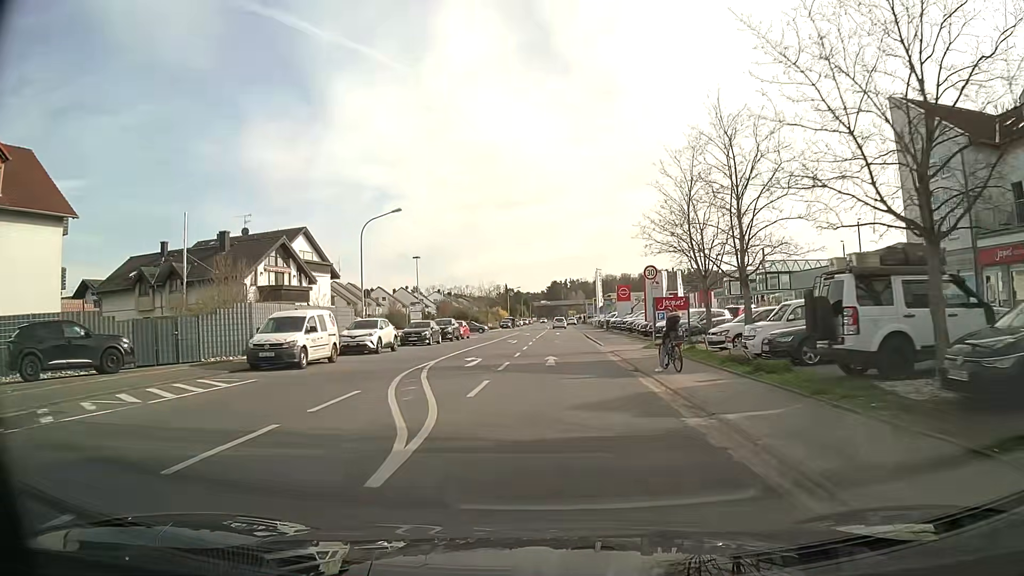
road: tertiary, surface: asphalt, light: Day
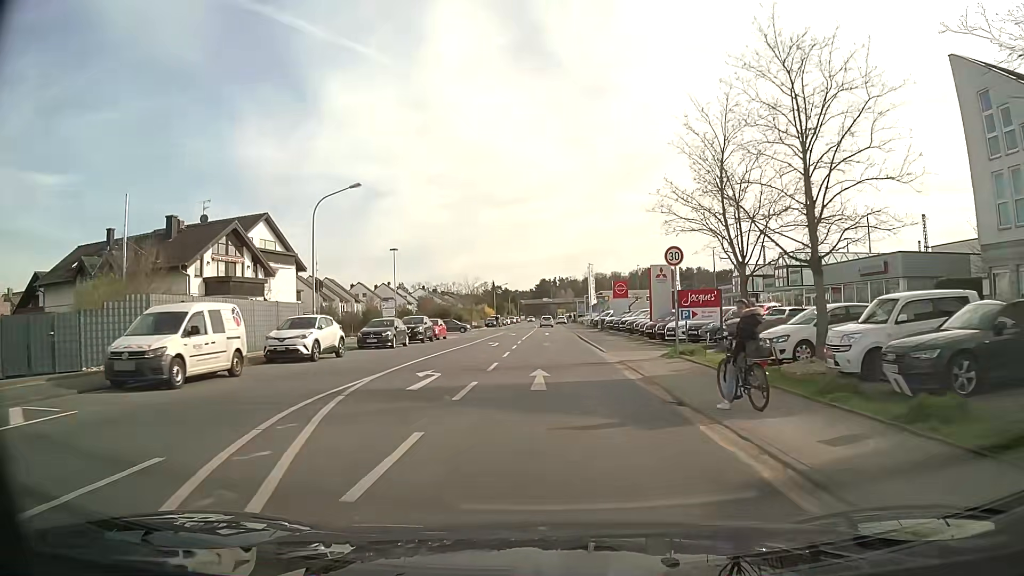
(0.0, +6.8) m; +1°
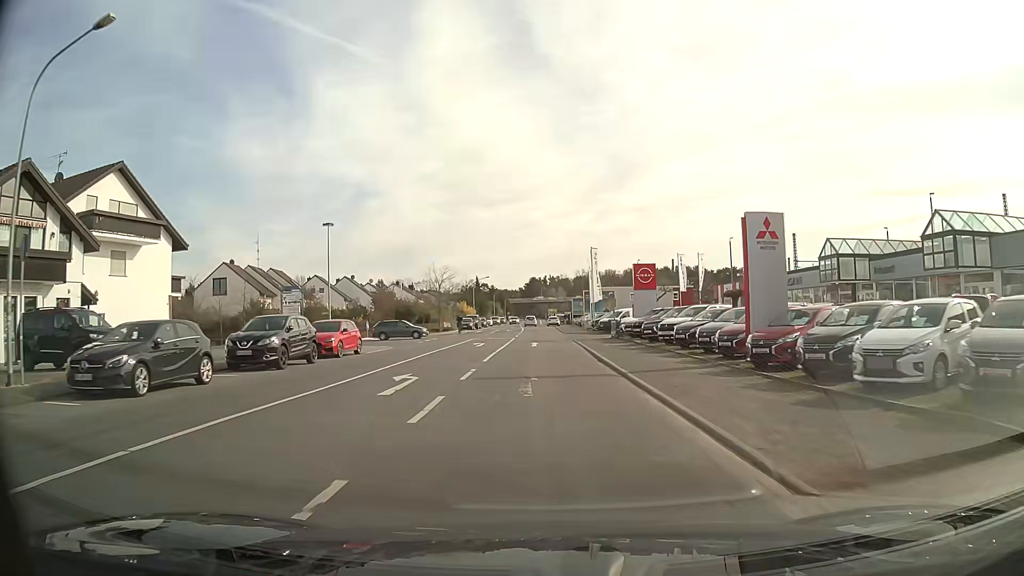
(+0.3, +20.6) m; +1°
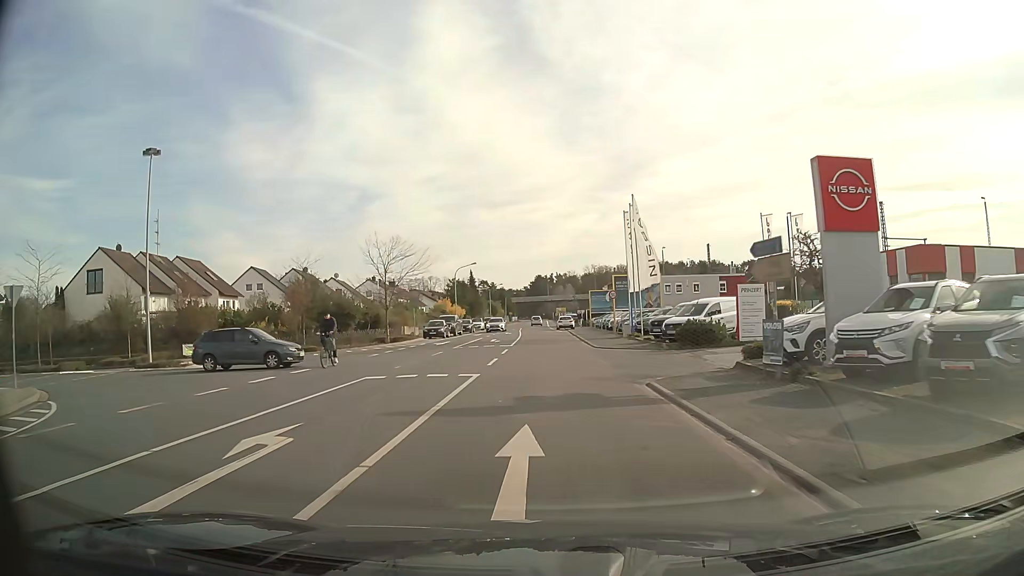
(-0.1, +28.2) m; -1°
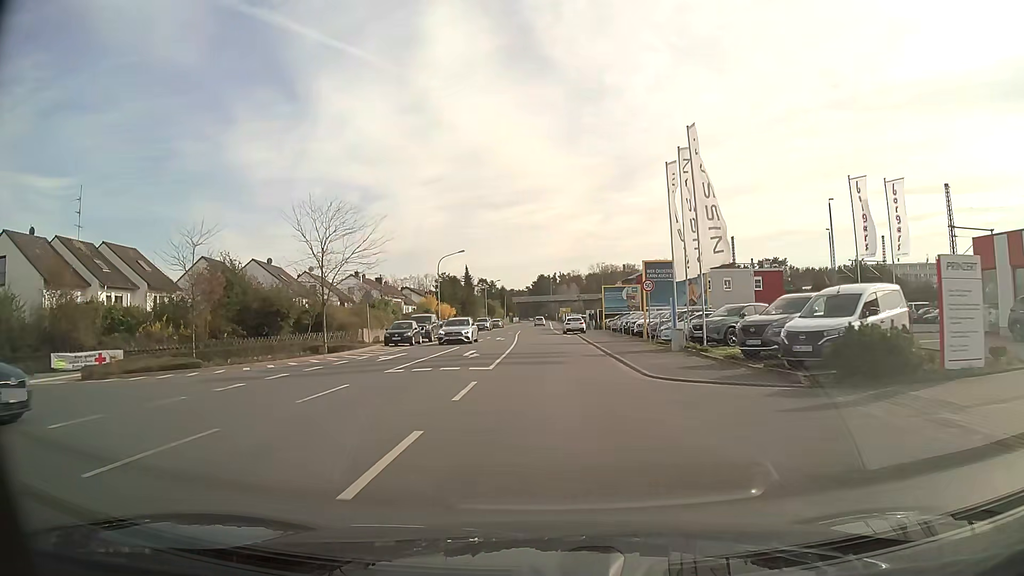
(0.0, +14.4) m; 0°
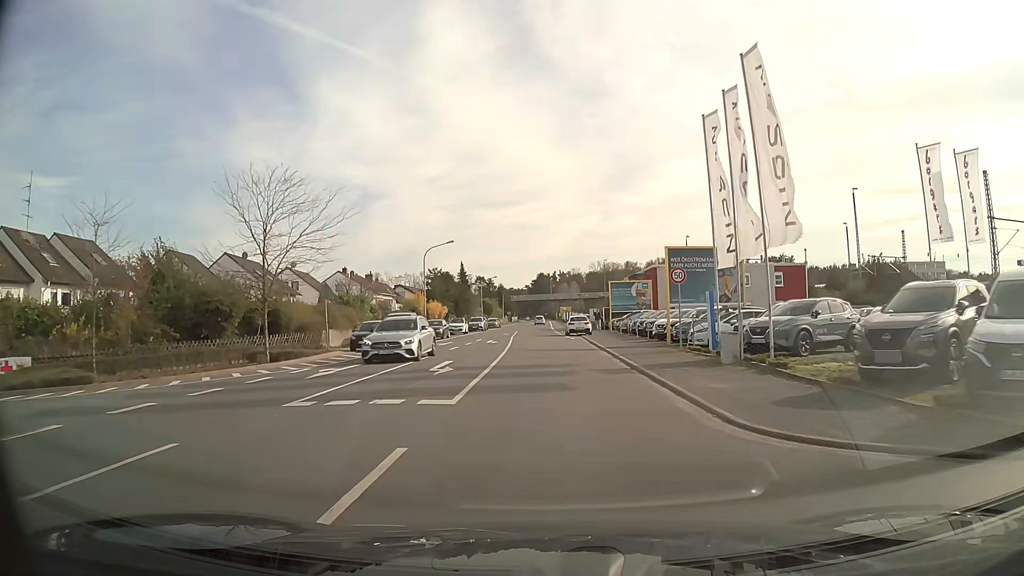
(0.0, +7.3) m; 0°
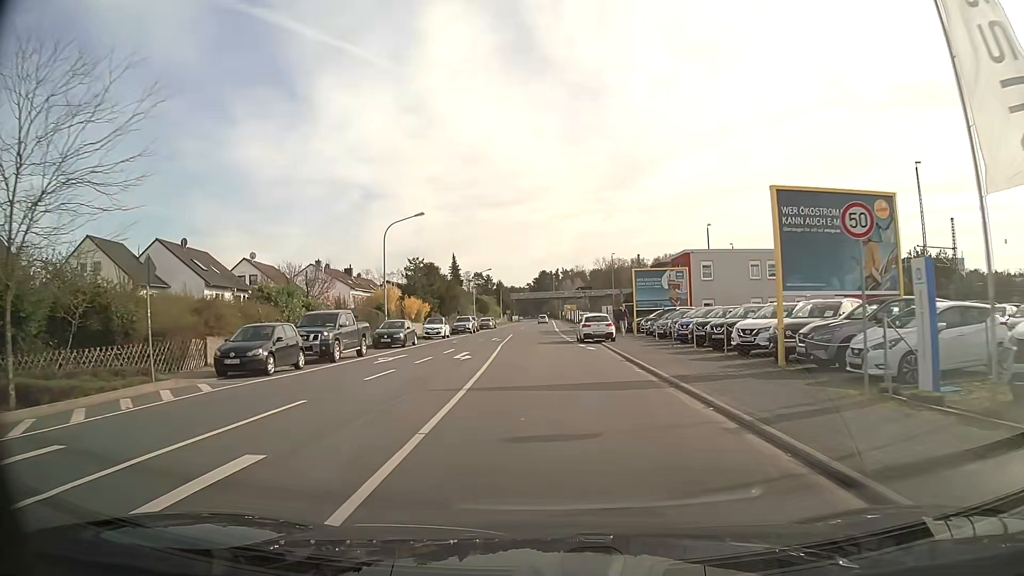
(0.0, +14.6) m; 0°
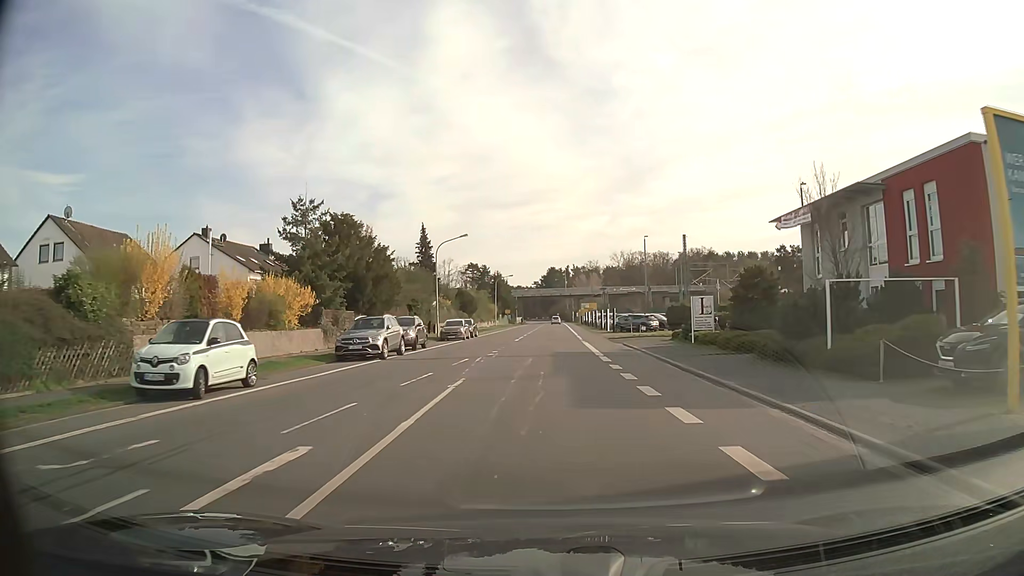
(-0.3, +37.3) m; 0°
(0, +10) (0, +20) (0, +30) (+1, +40) (+1, +50) (+1, +60) (+1, +70) (+1, +80) (+1, +90) (+2, +100) m
